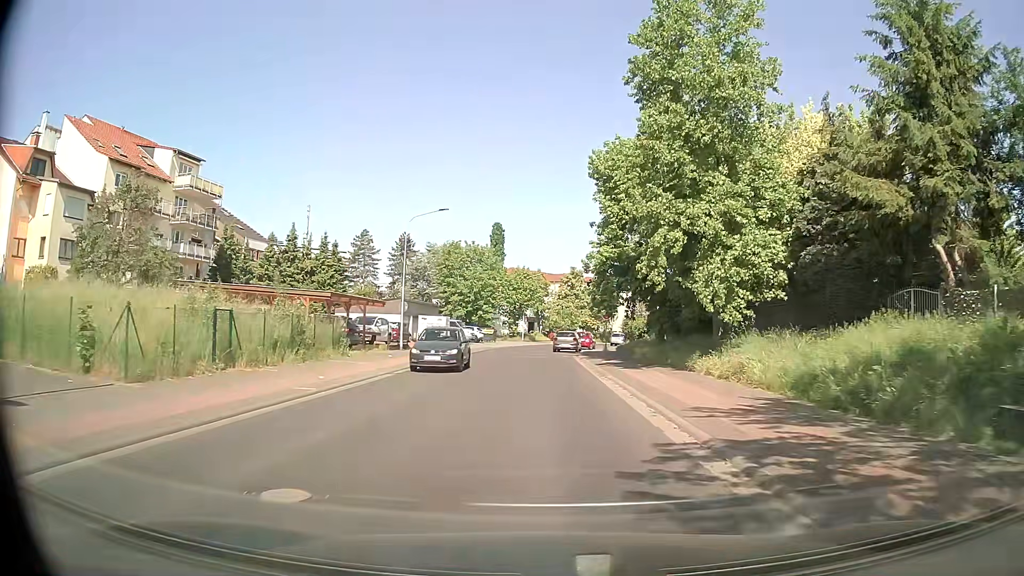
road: tertiary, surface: asphalt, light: Day
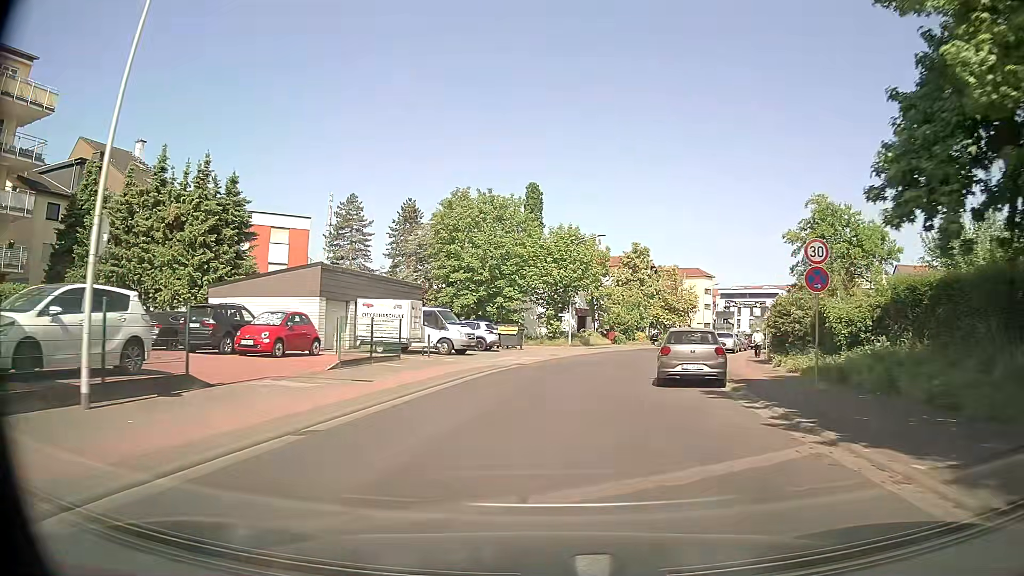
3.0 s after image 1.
(-0.8, +29.7) m; -4°
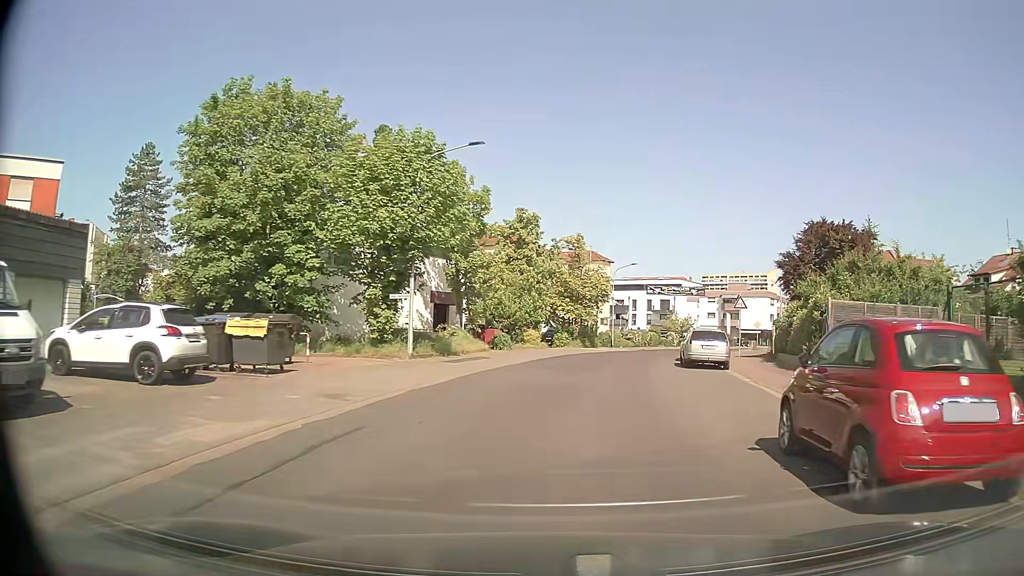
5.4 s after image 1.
(+1.7, +22.8) m; +11°
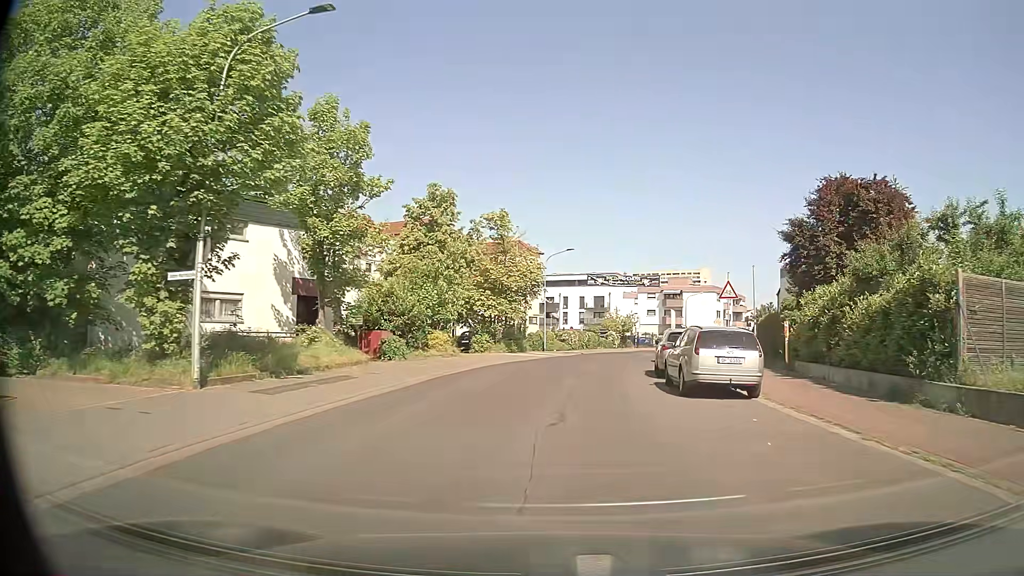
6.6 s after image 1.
(+0.5, +11.0) m; +6°
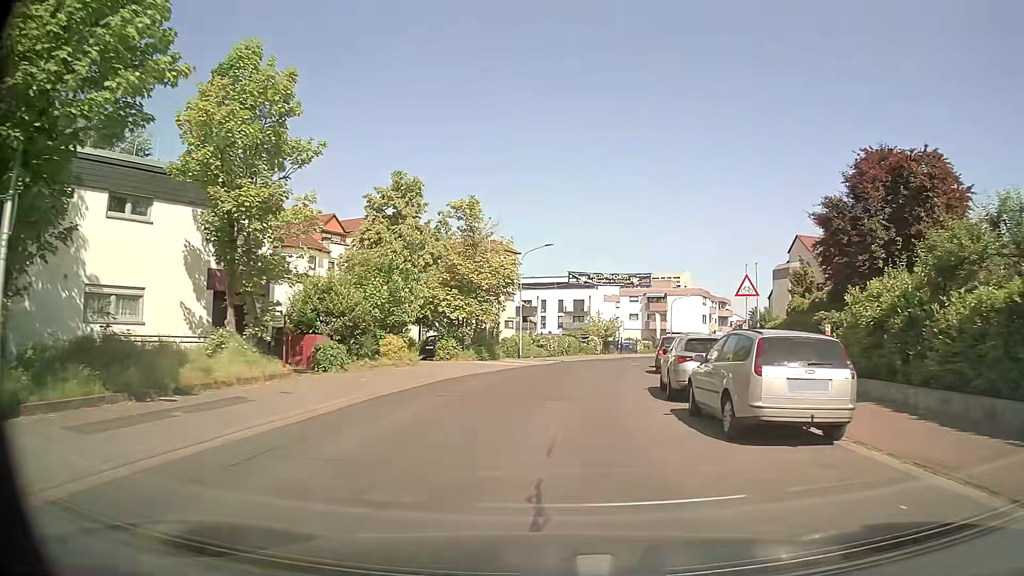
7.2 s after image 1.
(+0.1, +5.4) m; +1°
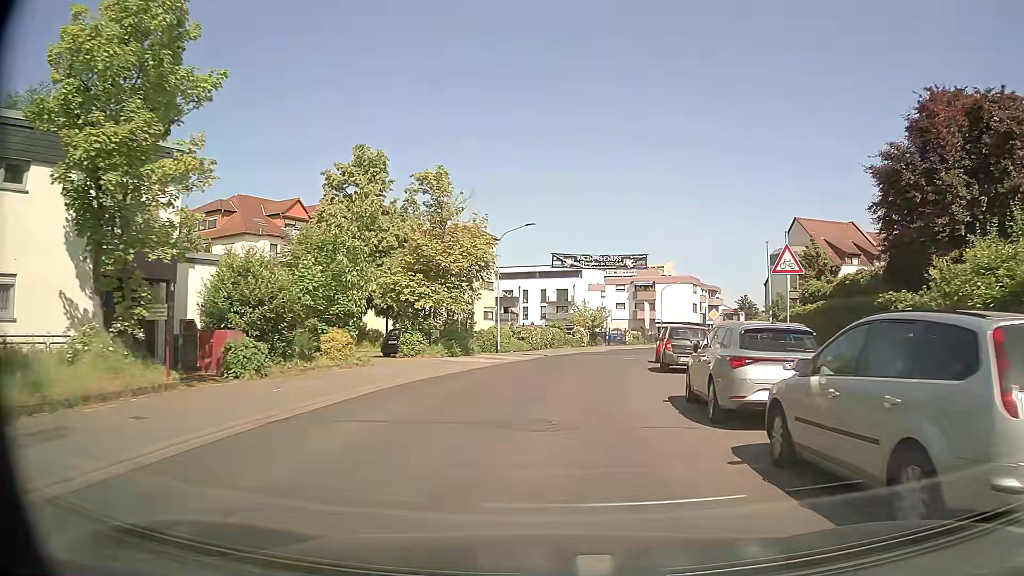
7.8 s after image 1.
(+0.1, +5.3) m; +2°
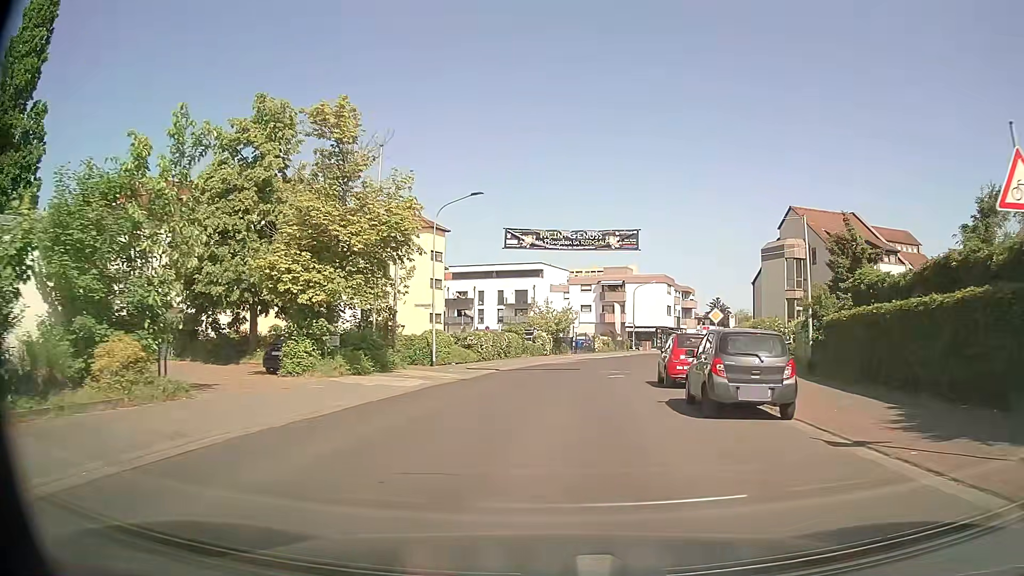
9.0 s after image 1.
(+0.2, +10.4) m; +4°
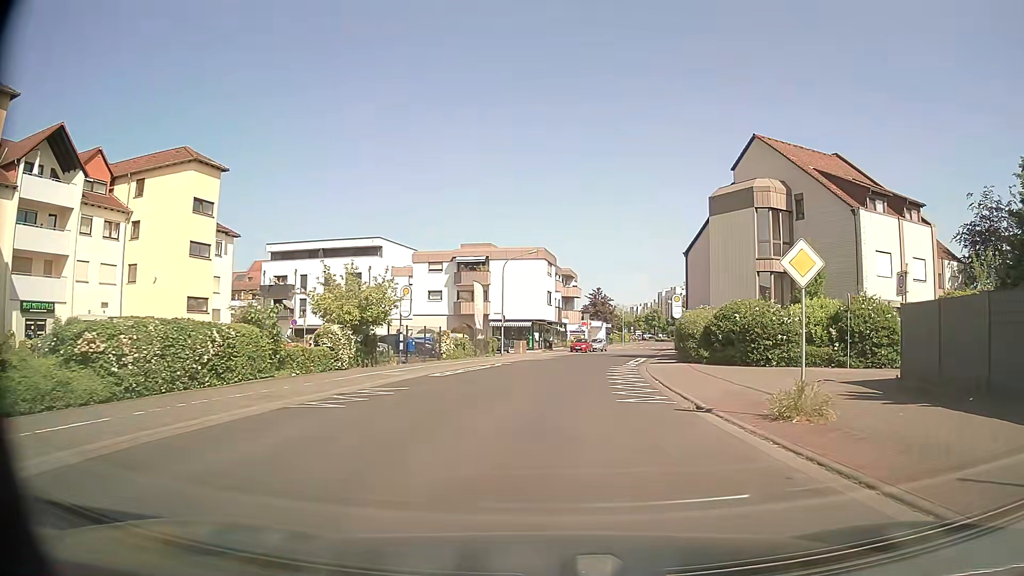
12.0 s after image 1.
(+2.0, +24.8) m; +12°
(0, +10) (+1, +20) (+2, +30) (+4, +40) (+5, +50) (+7, +59) (+9, +69) (+11, +79) (+13, +89) (+15, +99) m
